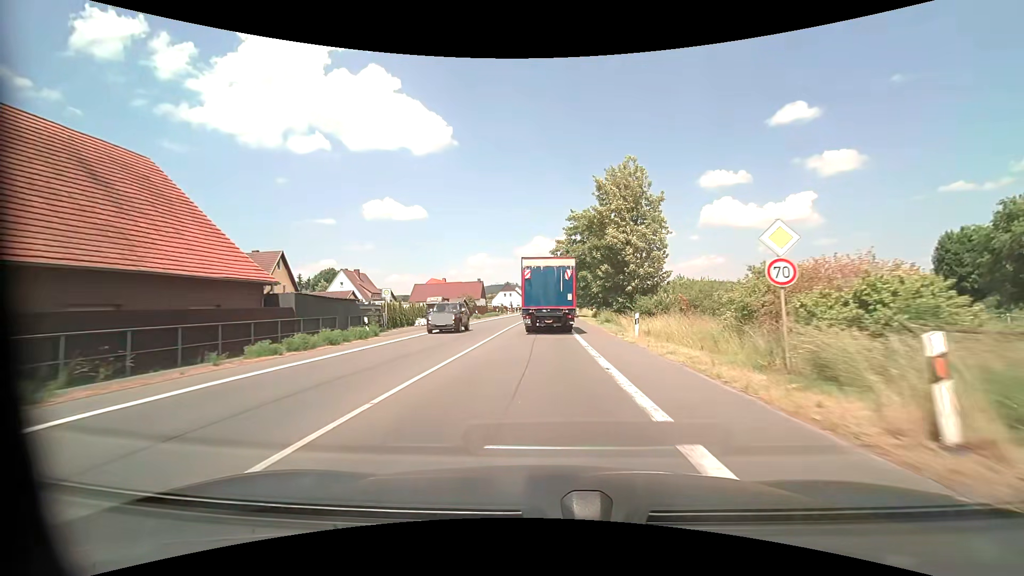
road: primary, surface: asphalt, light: Day
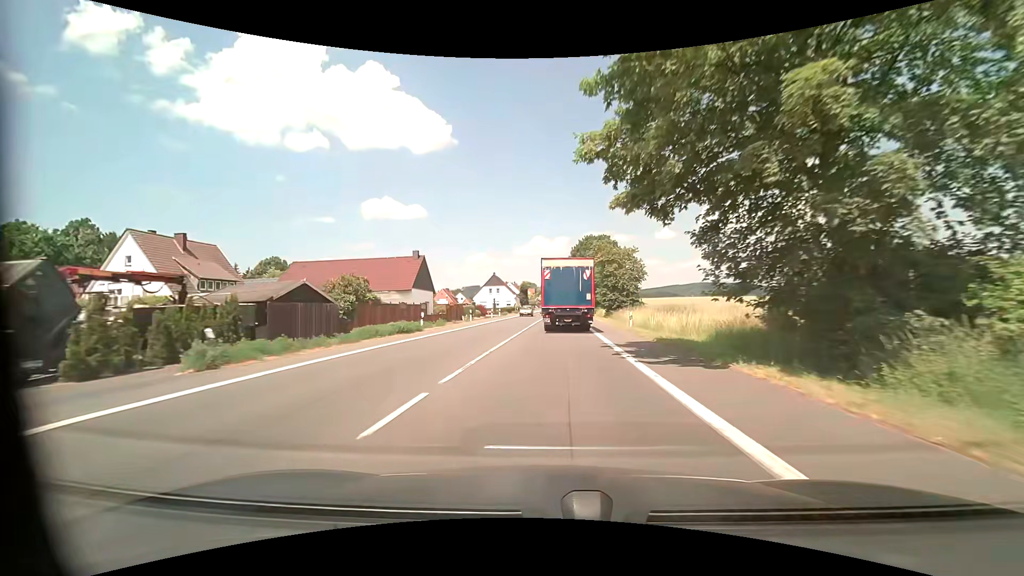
(-0.1, +48.3) m; 0°
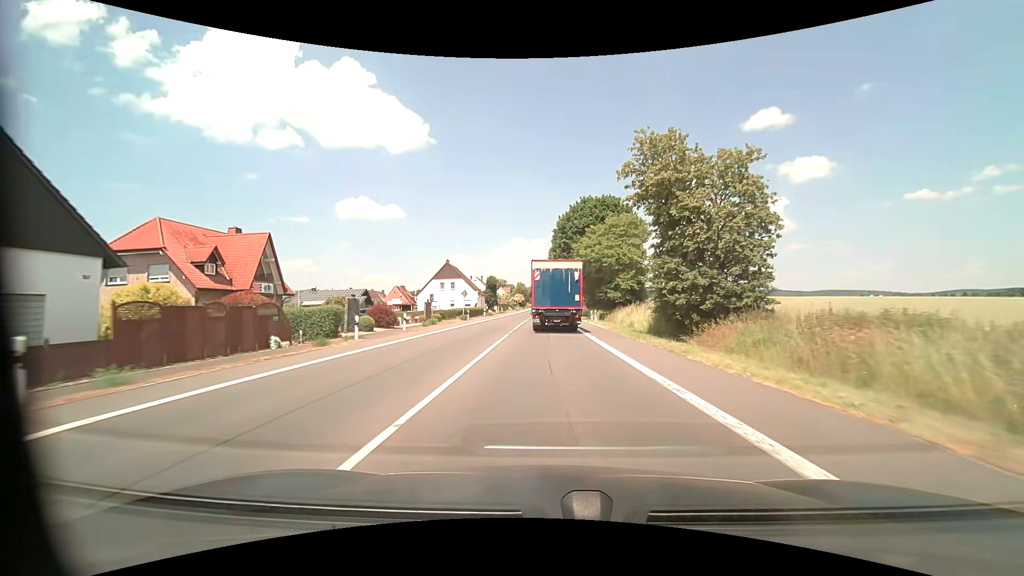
(+0.8, +38.8) m; +3°
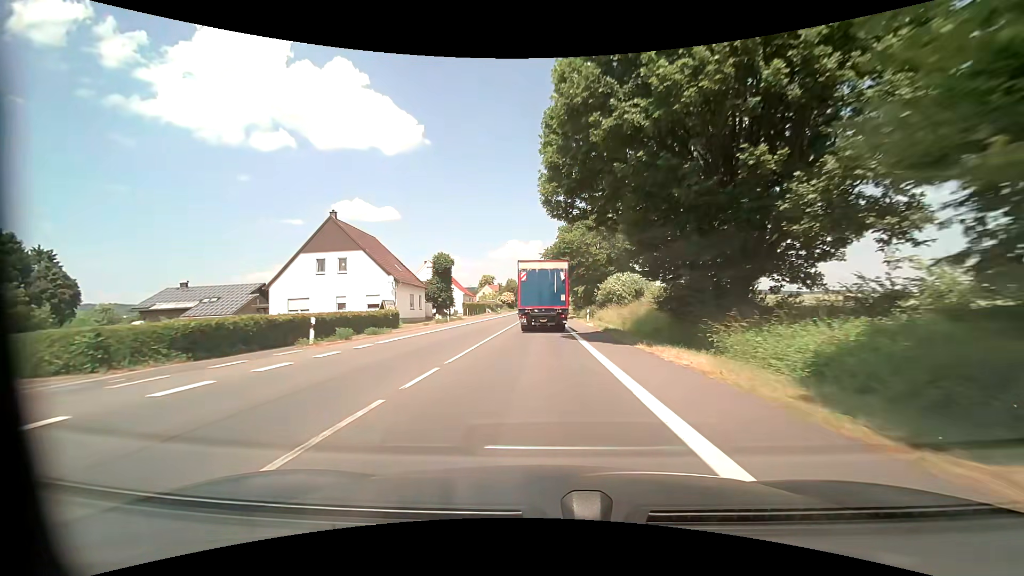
(+0.4, +49.5) m; 0°
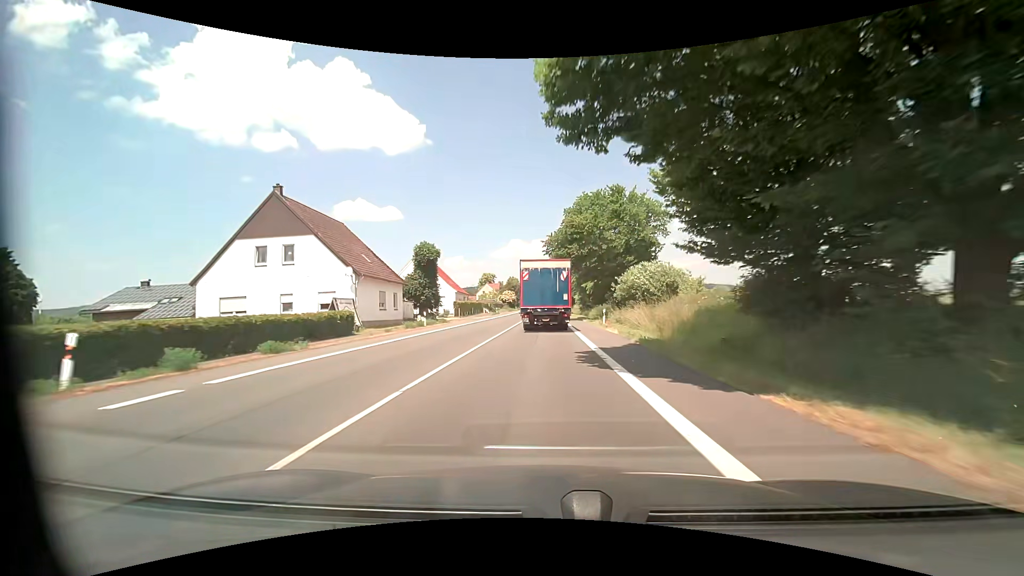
(-0.1, +9.9) m; 0°
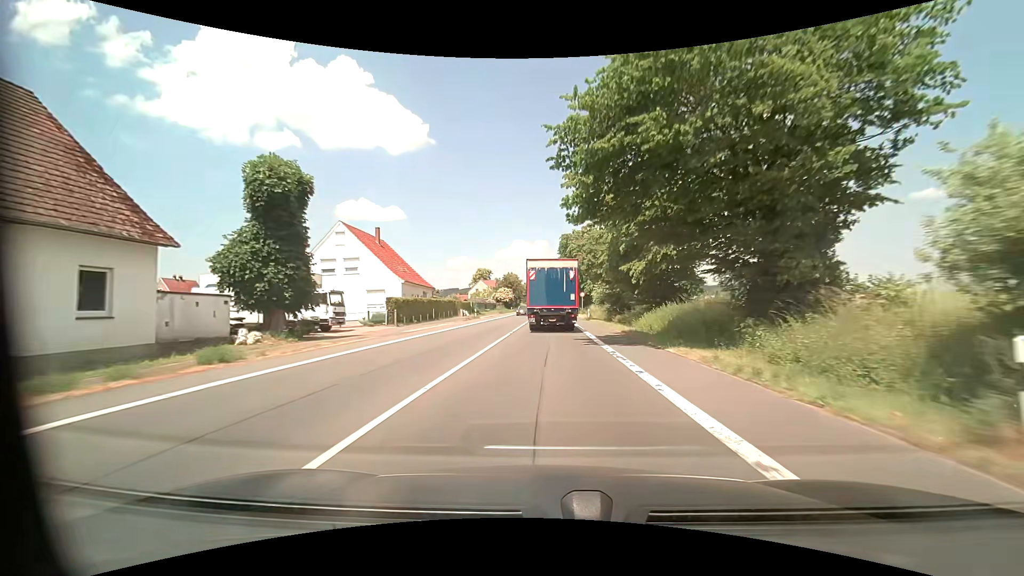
(-0.3, +29.8) m; -1°
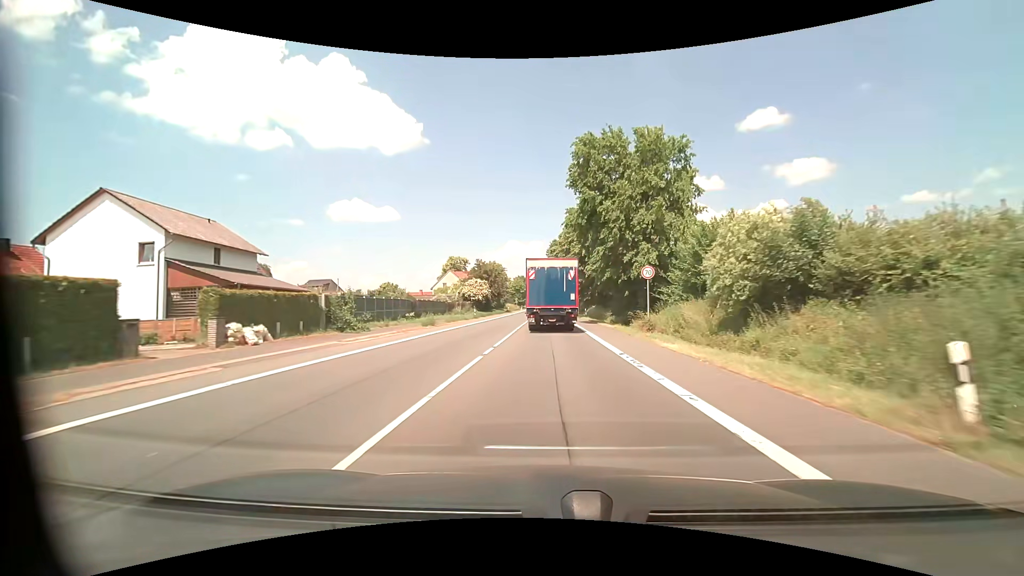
(+0.2, +49.4) m; +1°
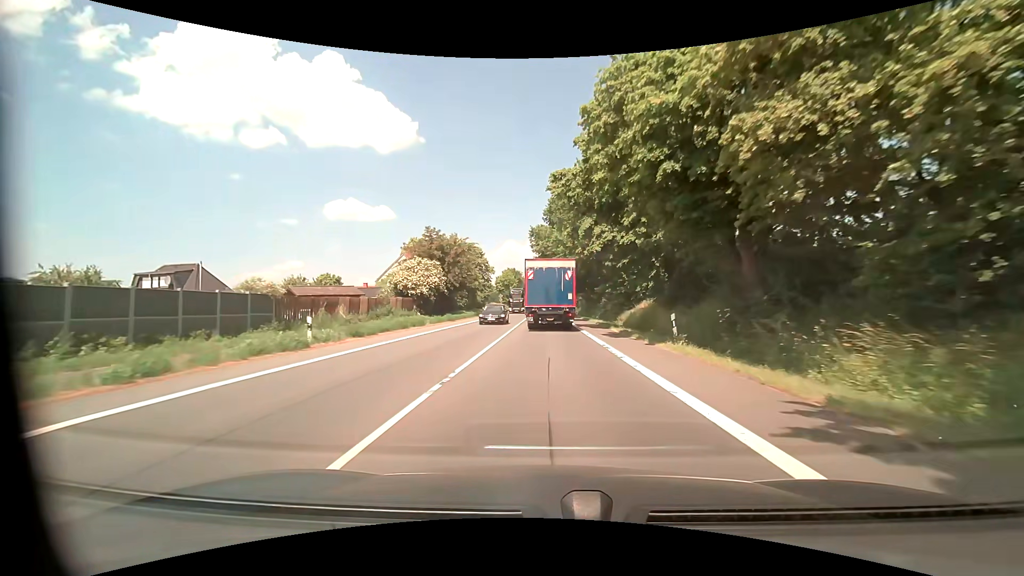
(+0.2, +39.0) m; +1°
(0, +10) (0, +20) (0, +30) (0, +40) (0, +50) (0, +60) (0, +70) (0, +80) (0, +90) (0, +100) m
